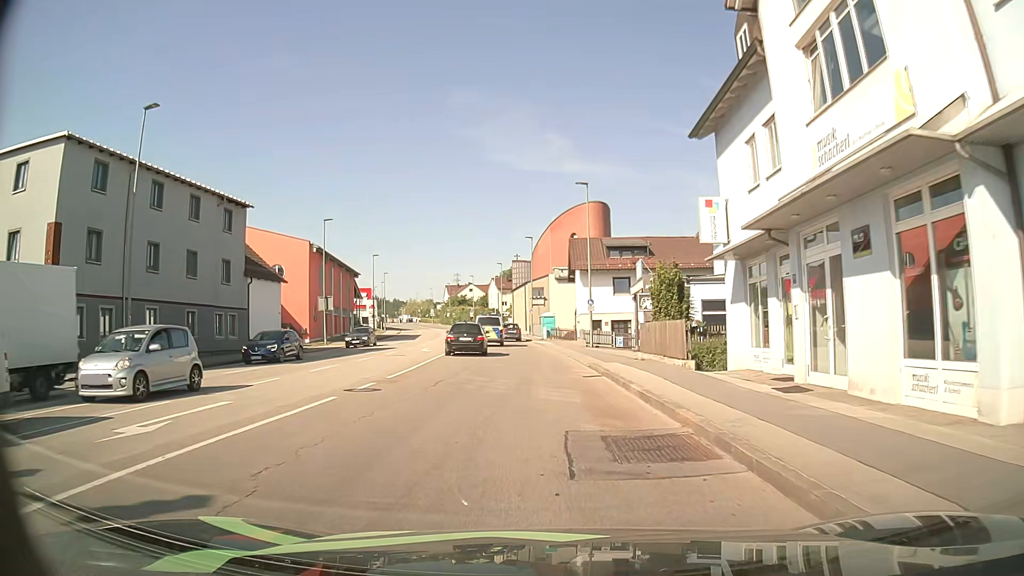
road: tertiary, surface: asphalt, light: Day
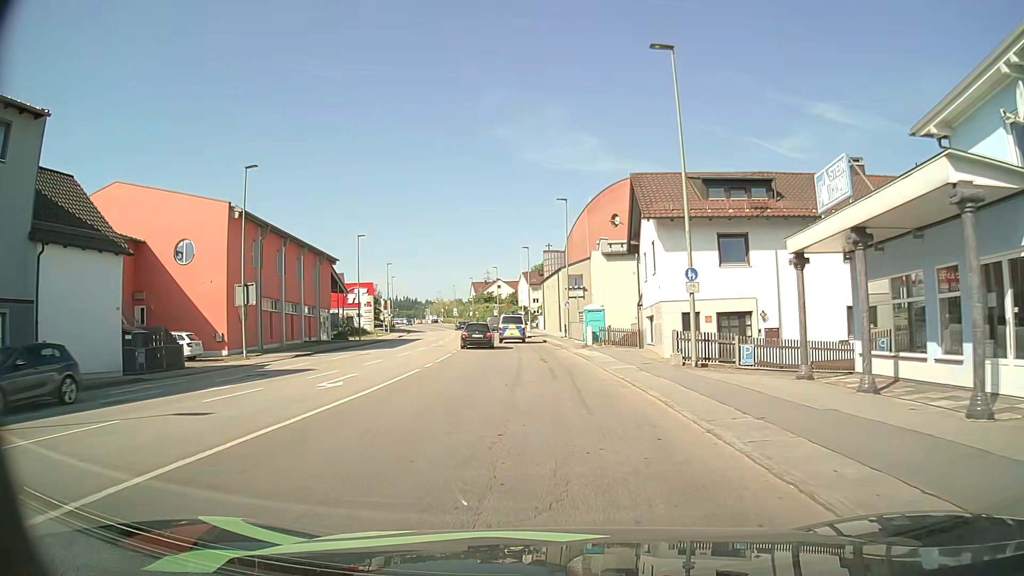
(-0.4, +21.2) m; -3°
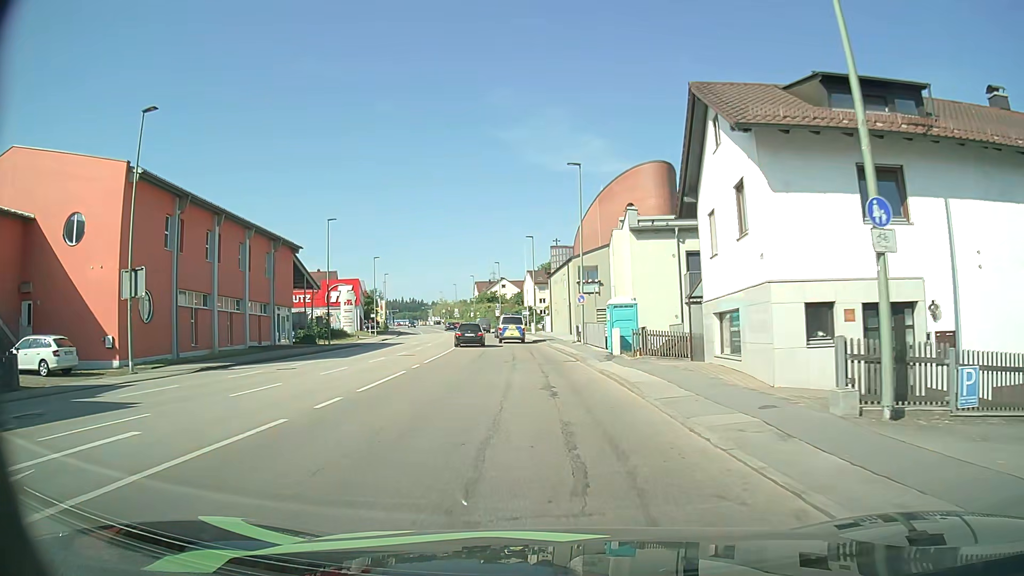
(-0.1, +11.6) m; -1°
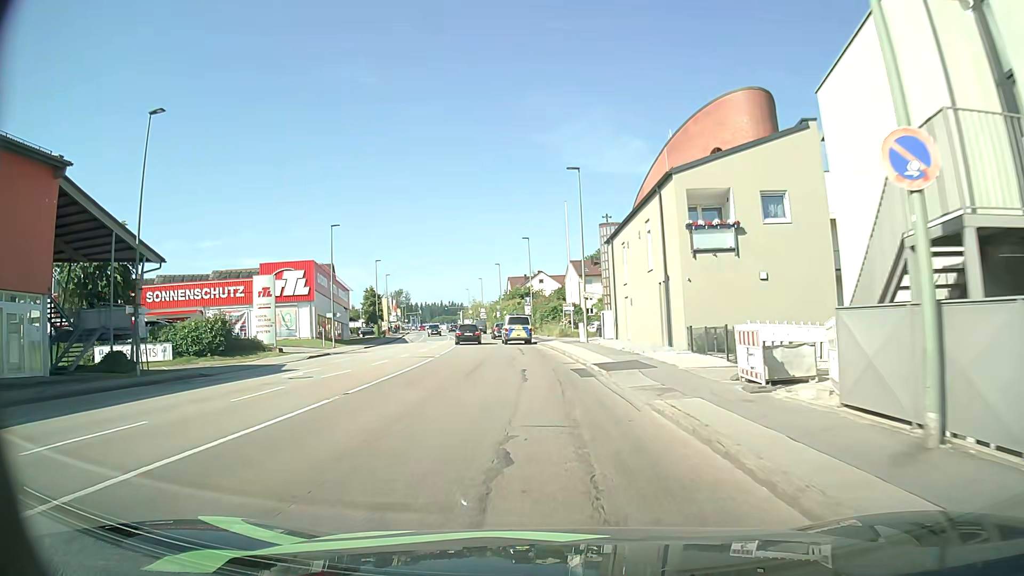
(-0.8, +32.1) m; -3°
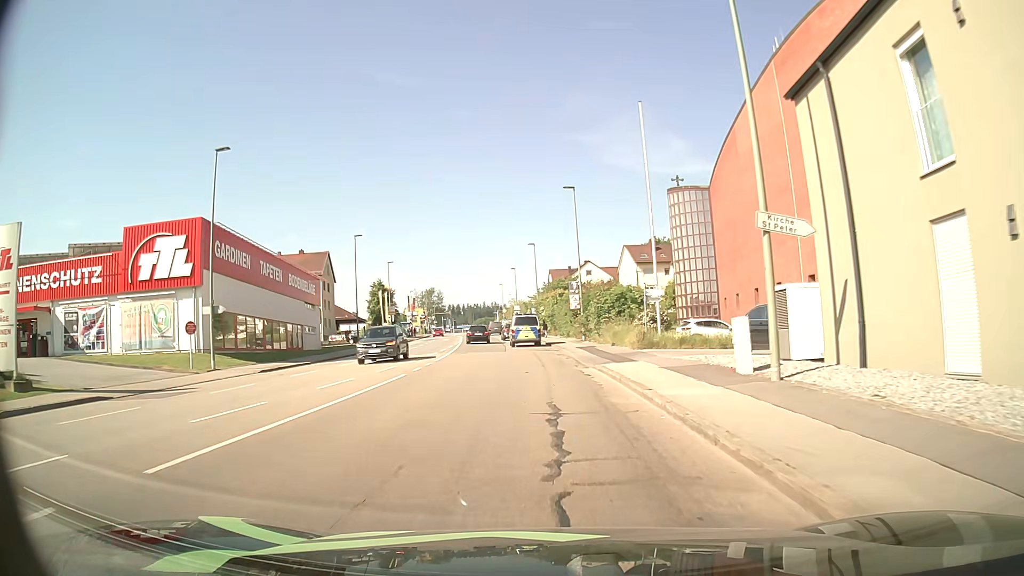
(-1.1, +27.2) m; -4°
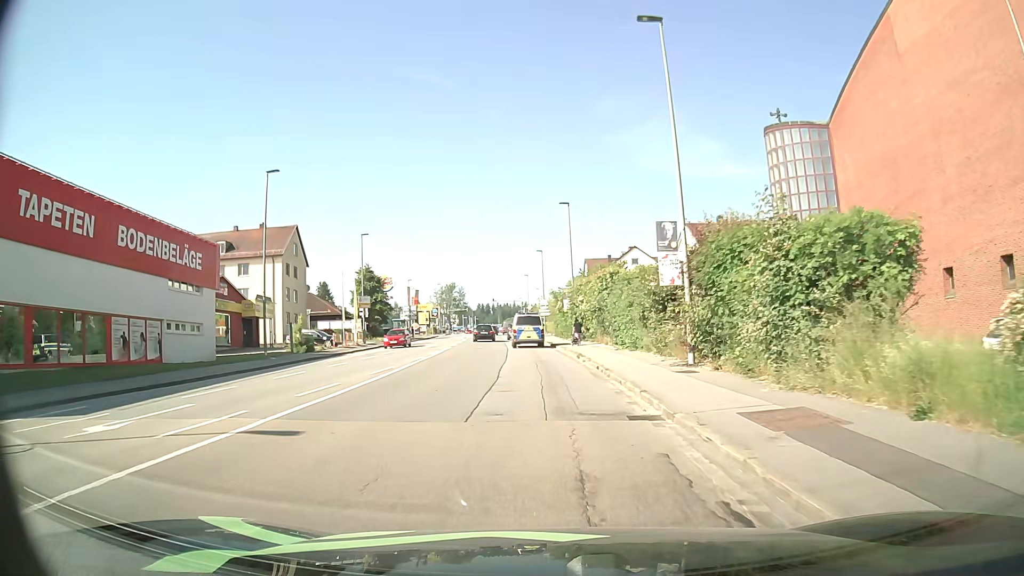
(-0.7, +26.4) m; -3°
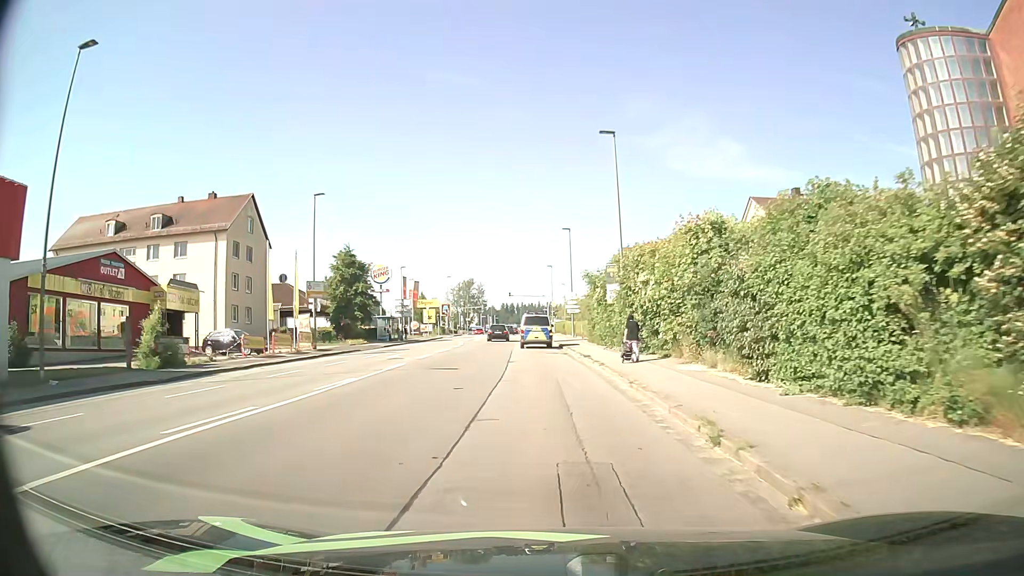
(-0.3, +19.5) m; -2°
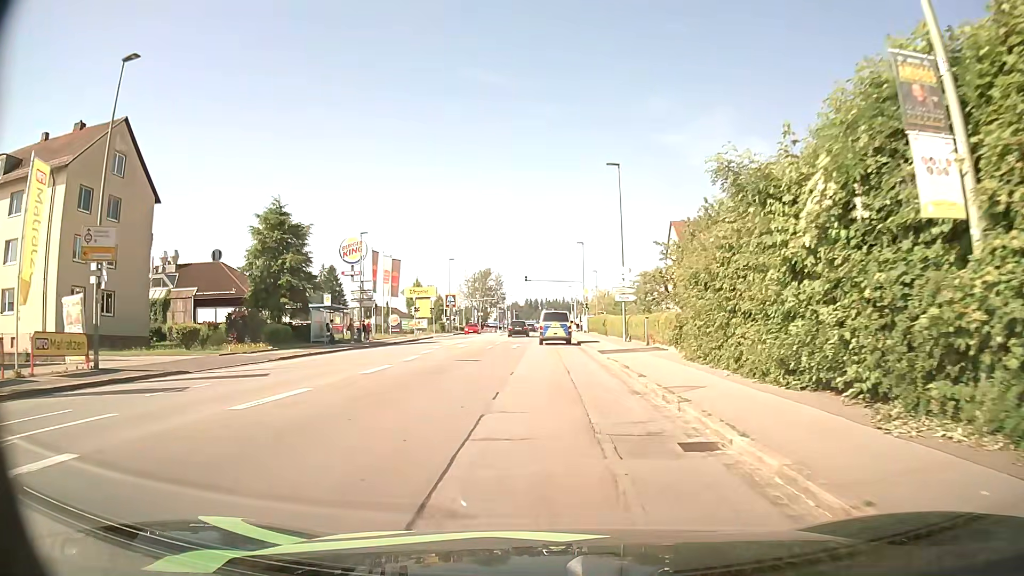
(-0.4, +25.4) m; -2°
(0, +10) (0, +20) (0, +30) (0, +40) (0, +50) (0, +60) (0, +70) (0, +80) (0, +90) (0, +100) m
